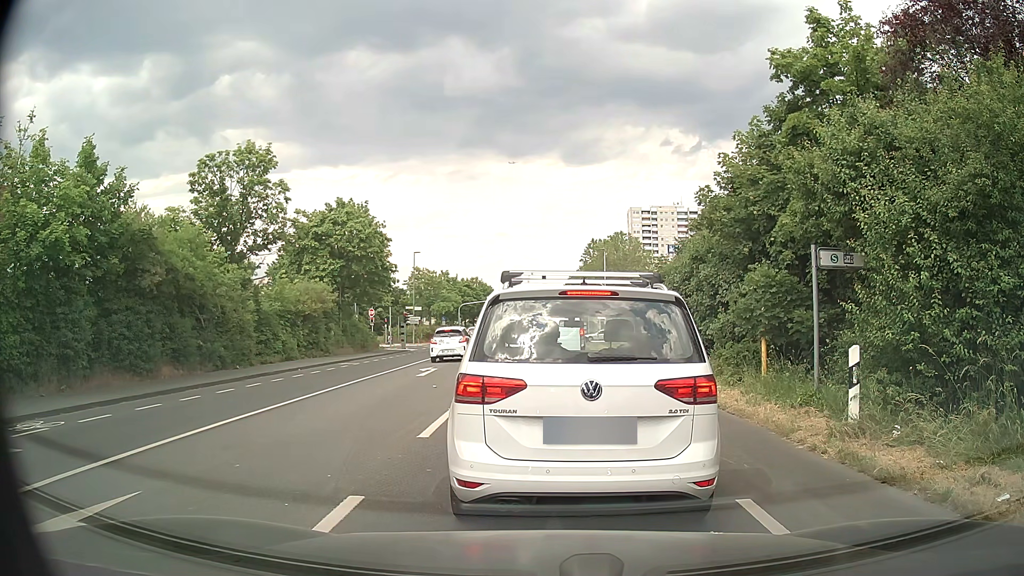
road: secondary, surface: asphalt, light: Day
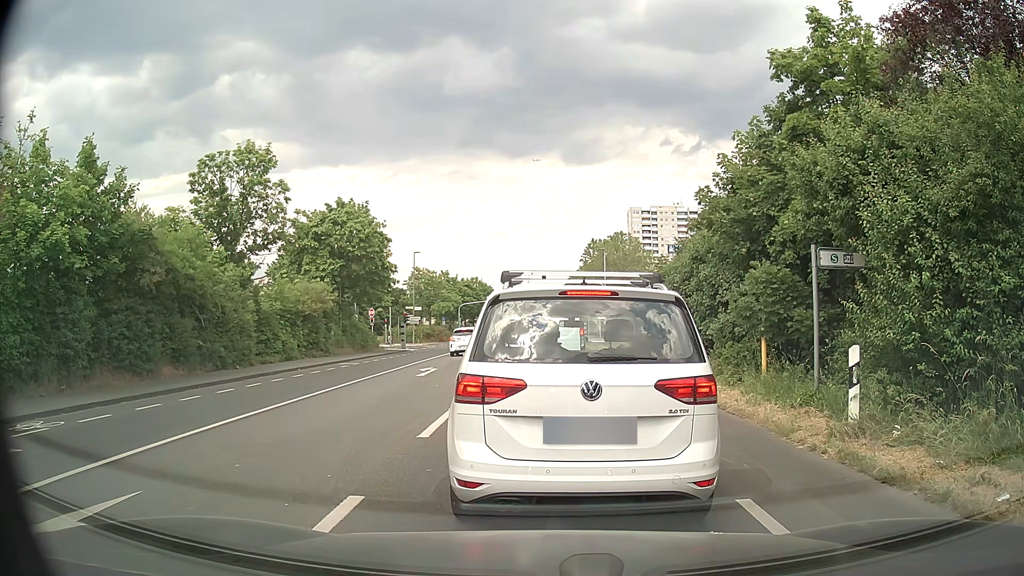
(0.0, 0.0) m; 0°
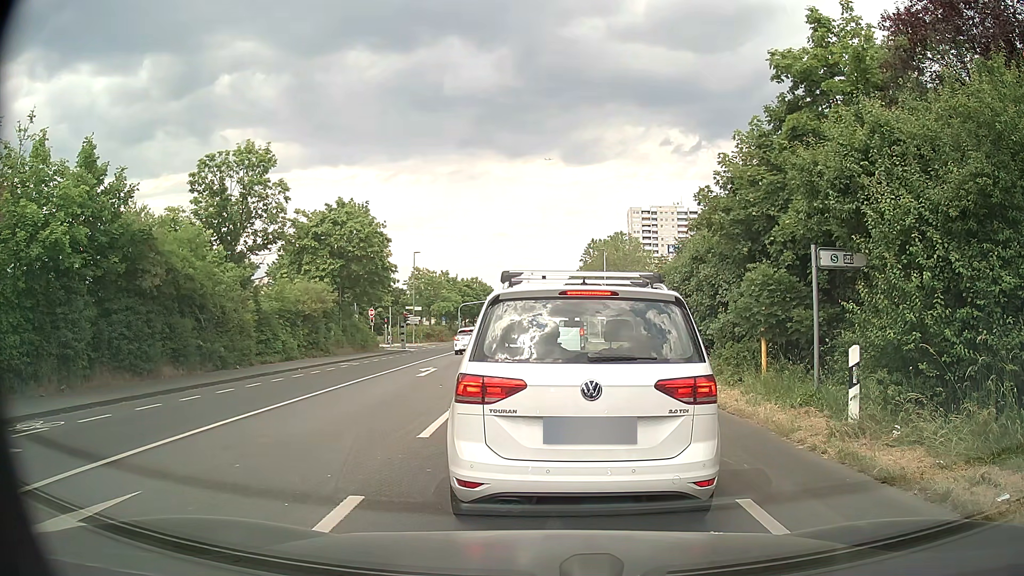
(0.0, 0.0) m; 0°
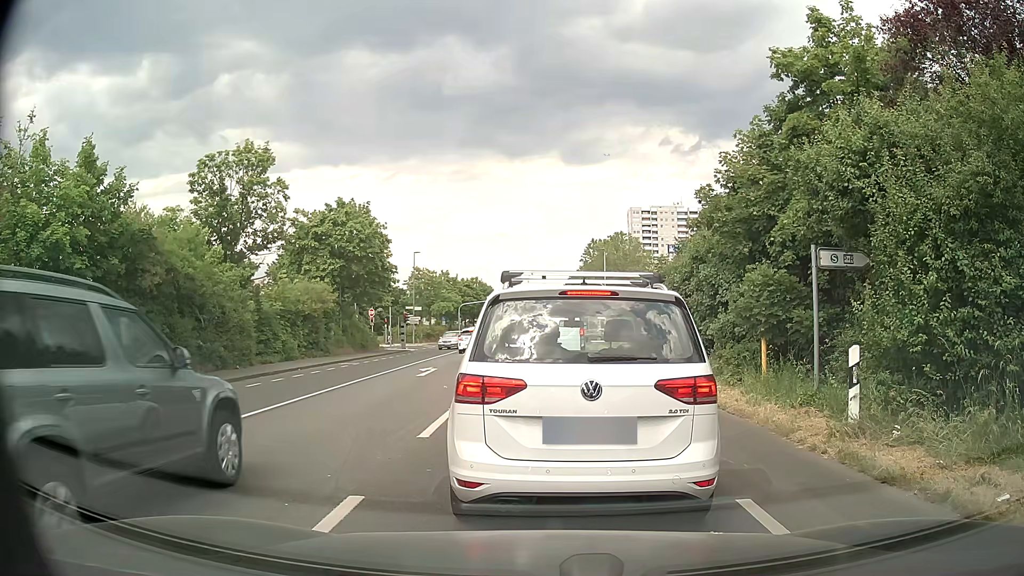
(0.0, 0.0) m; 0°
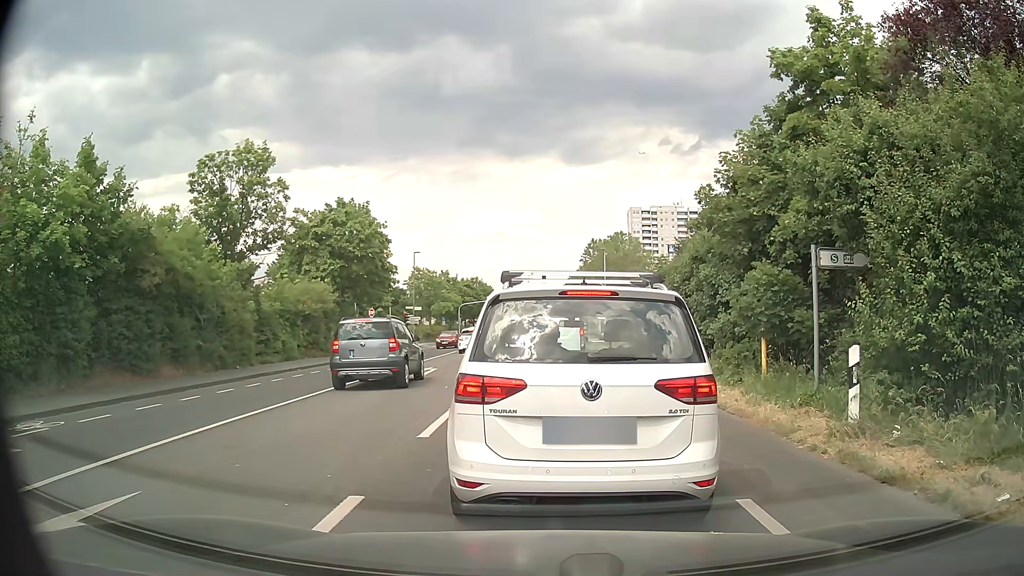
(0.0, 0.0) m; 0°
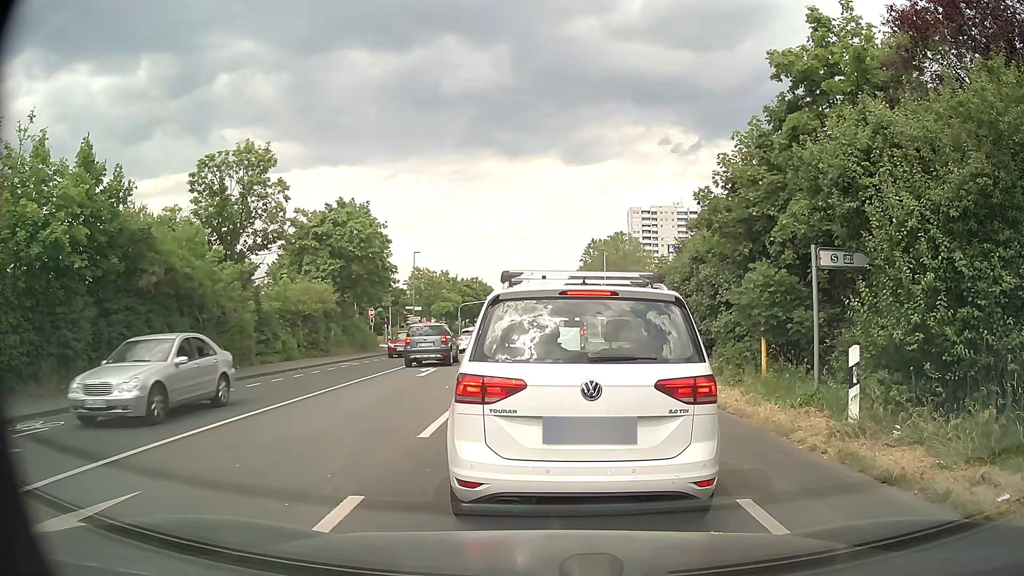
(0.0, 0.0) m; 0°
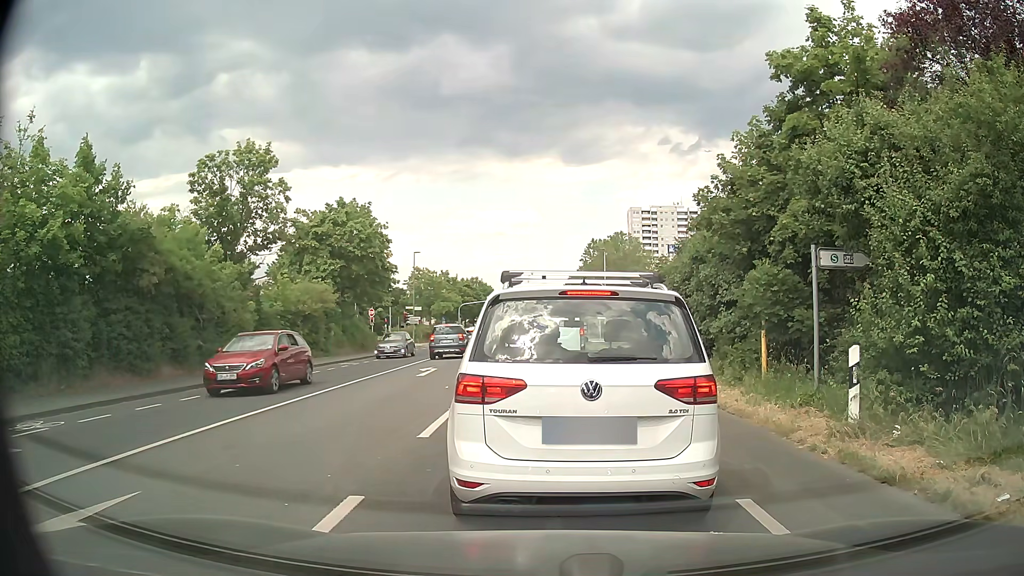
(0.0, 0.0) m; 0°
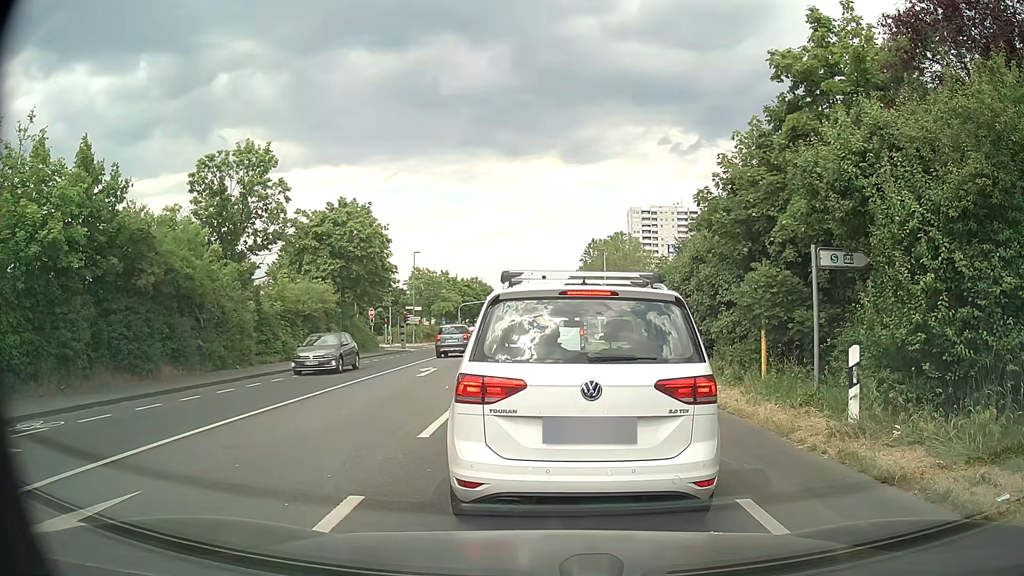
(0.0, 0.0) m; 0°
(0, +10) (-1, +20) (-1, +30) (-1, +40) (-1, +50) (-2, +60) (-2, +70) (-2, +80) (-2, +90) (-3, +100) m
